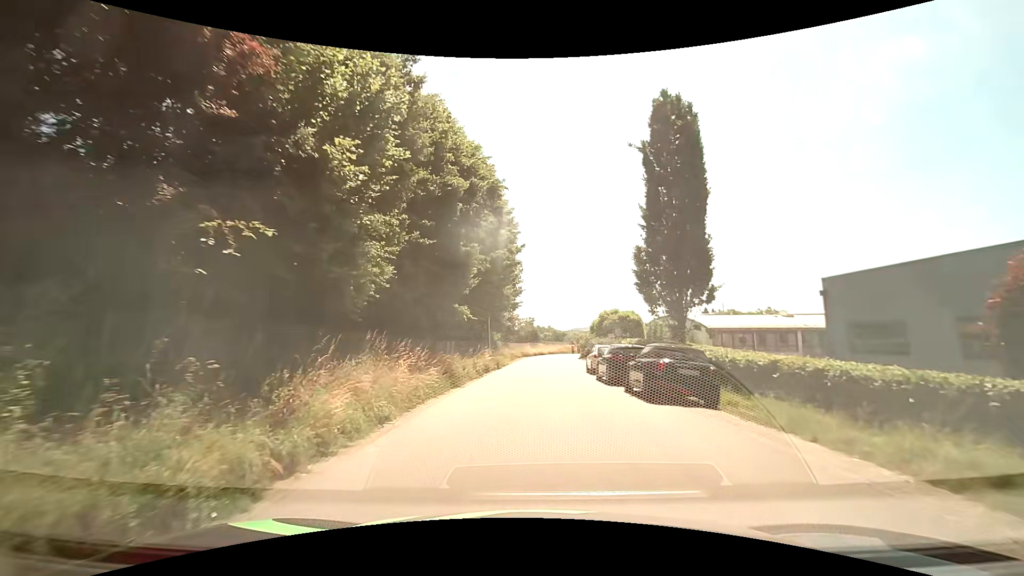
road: tertiary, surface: asphalt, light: Day
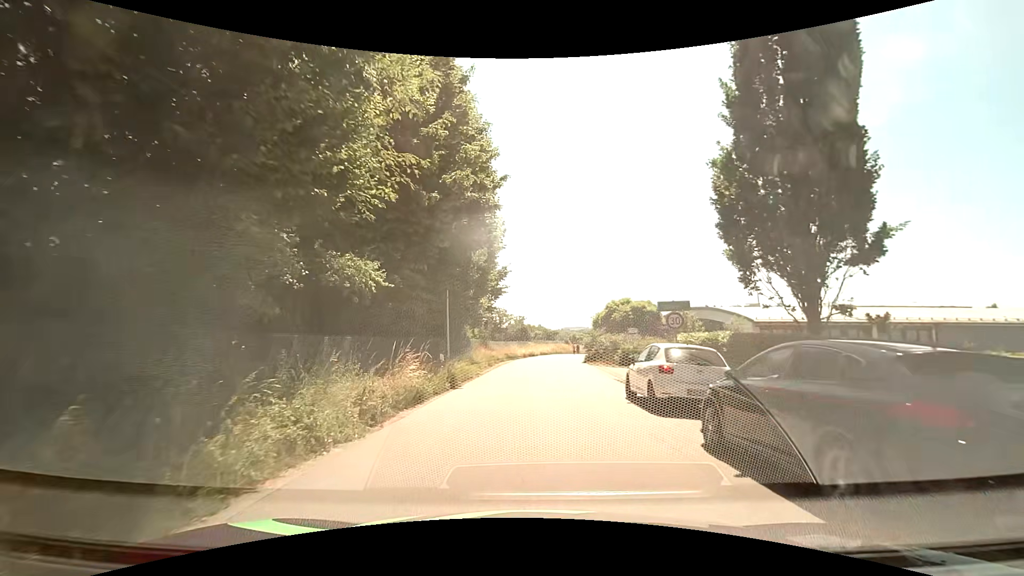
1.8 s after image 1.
(+0.1, +13.7) m; +1°
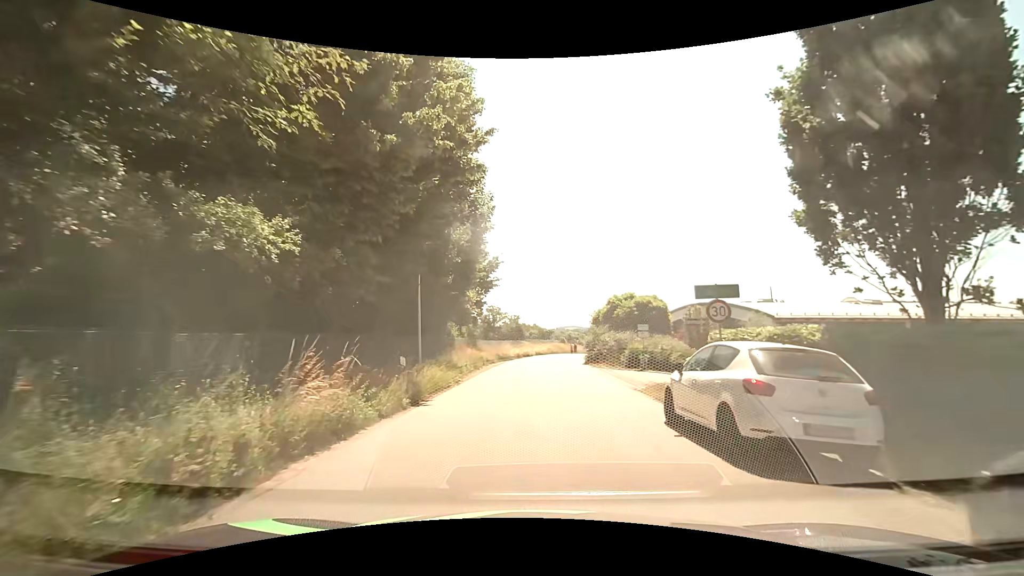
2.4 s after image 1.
(+0.1, +4.4) m; +1°
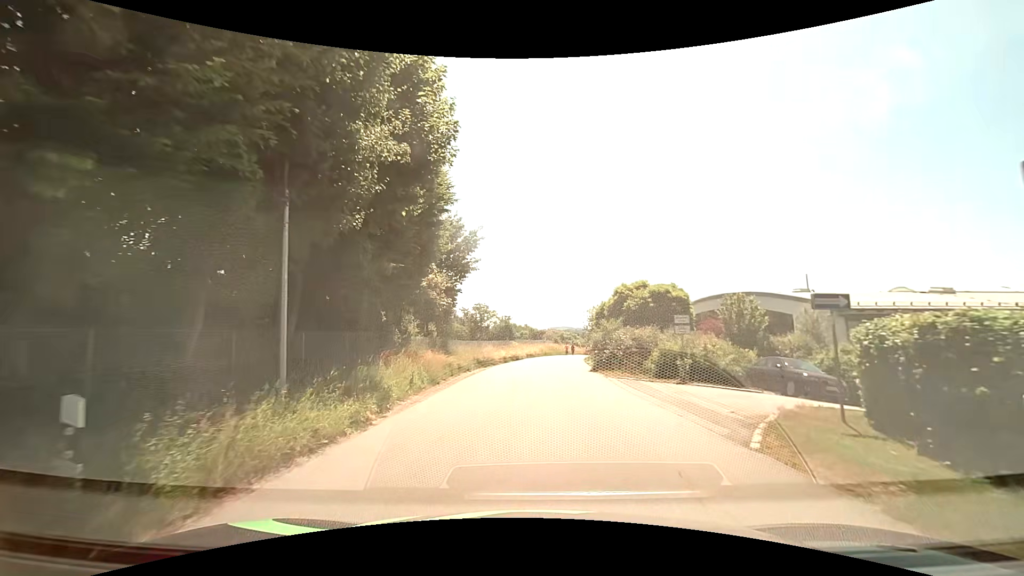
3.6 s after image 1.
(+0.1, +8.6) m; +1°
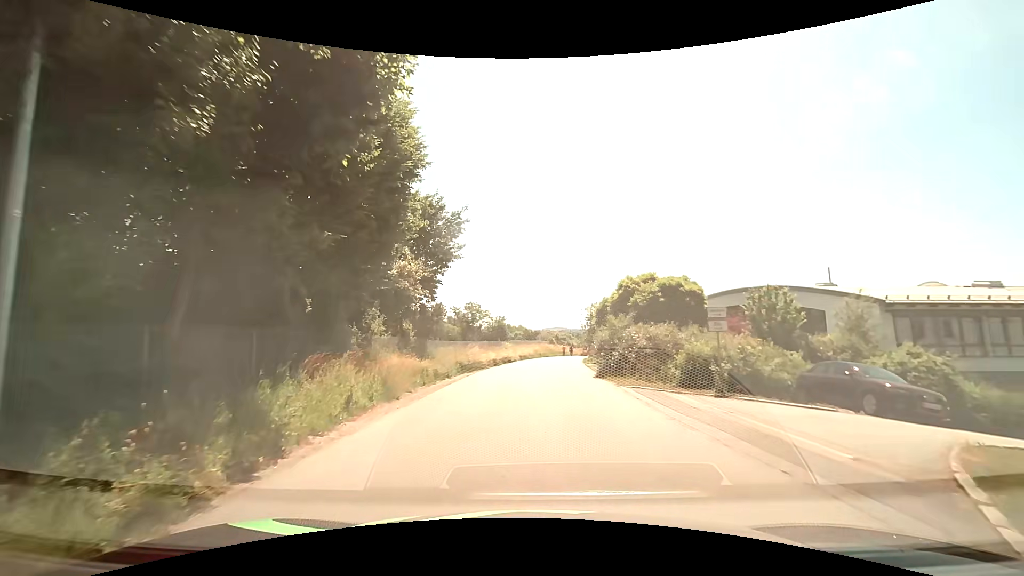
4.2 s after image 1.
(0.0, +4.2) m; +1°
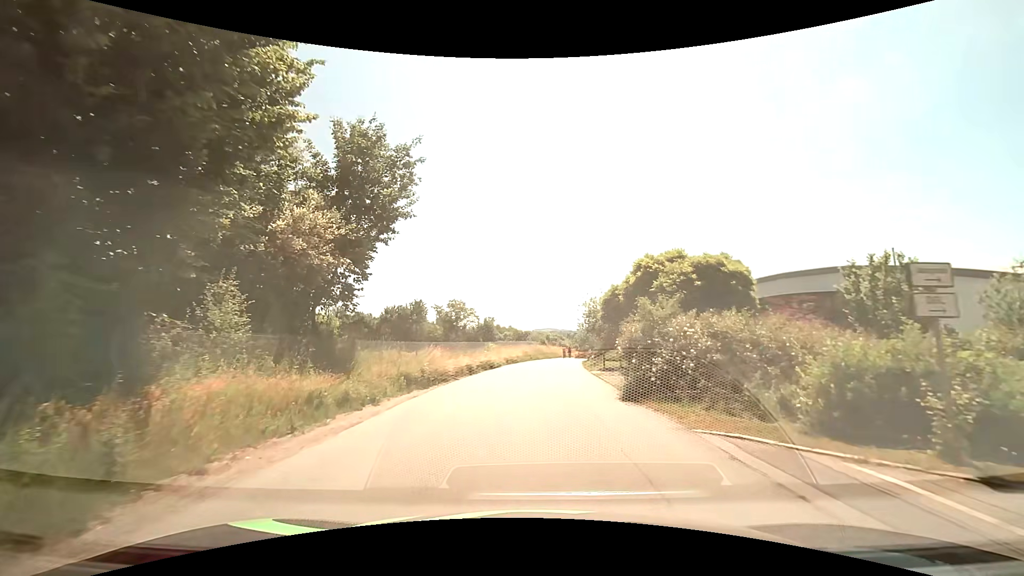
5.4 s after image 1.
(+0.1, +8.3) m; 0°
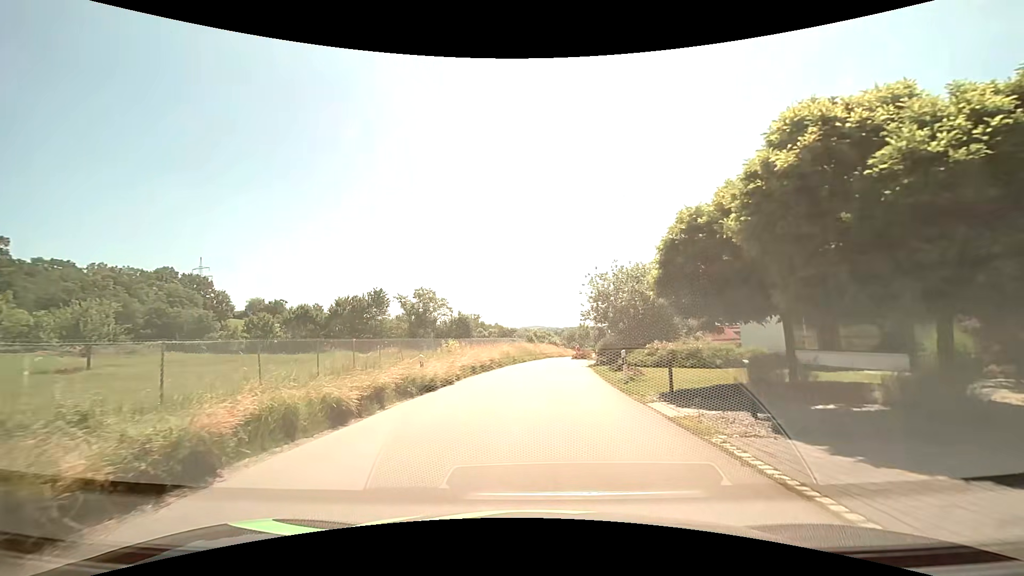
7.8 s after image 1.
(+0.5, +15.5) m; +3°
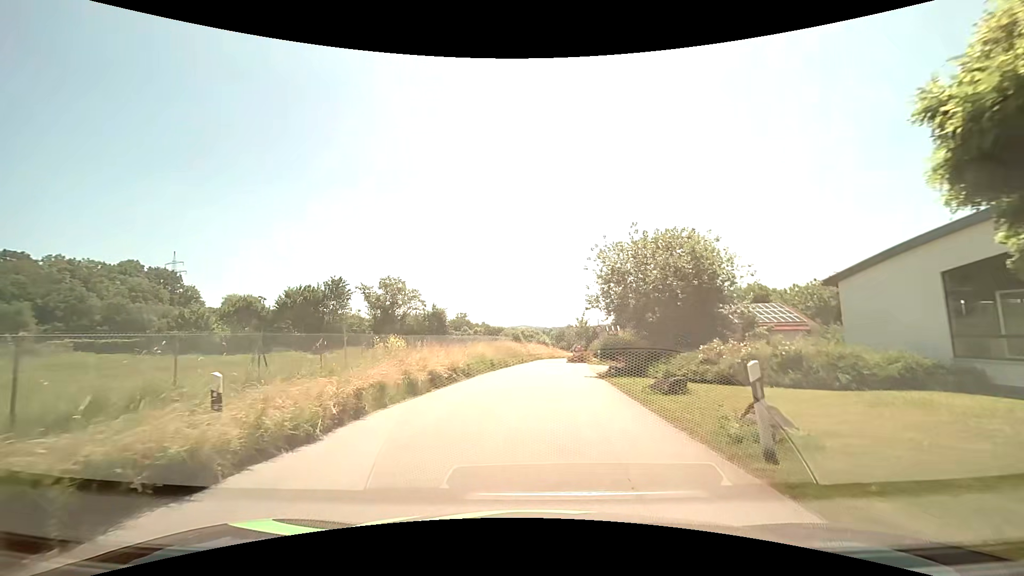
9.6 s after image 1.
(+0.1, +10.5) m; +1°
(0, +10) (0, +20) (0, +30) (0, +40) (+1, +50) (+3, +60) (+5, +70) (+7, +79) (+8, +89) (+9, +99) m
